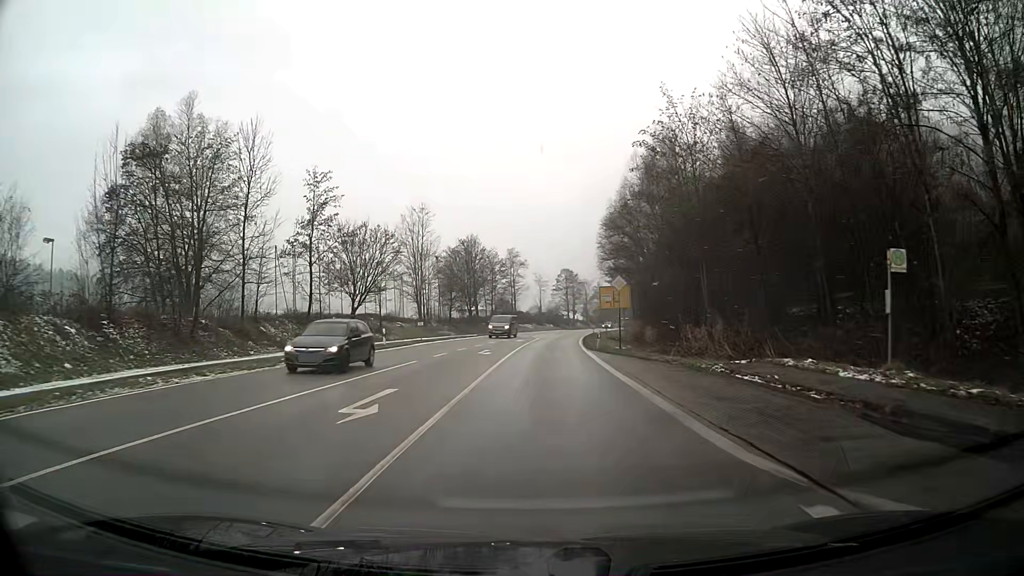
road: primary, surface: asphalt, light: Day
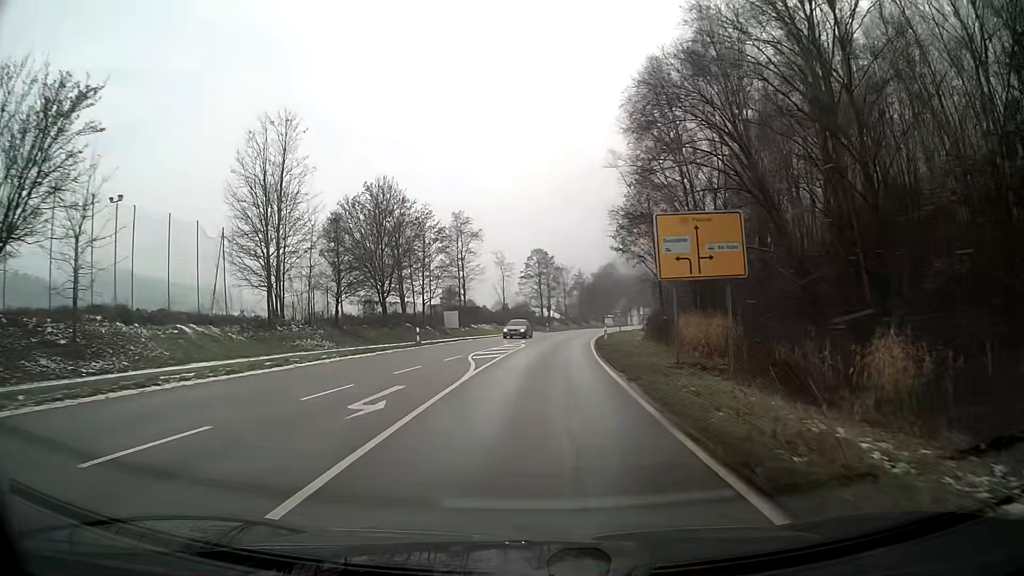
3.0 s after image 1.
(+0.9, +39.4) m; +3°
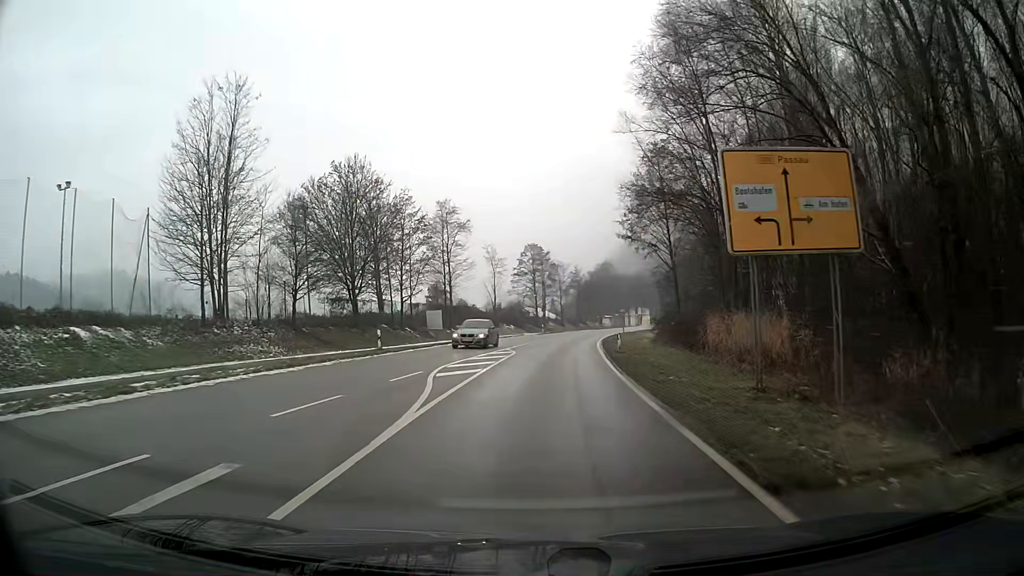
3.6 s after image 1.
(0.0, +8.0) m; +1°
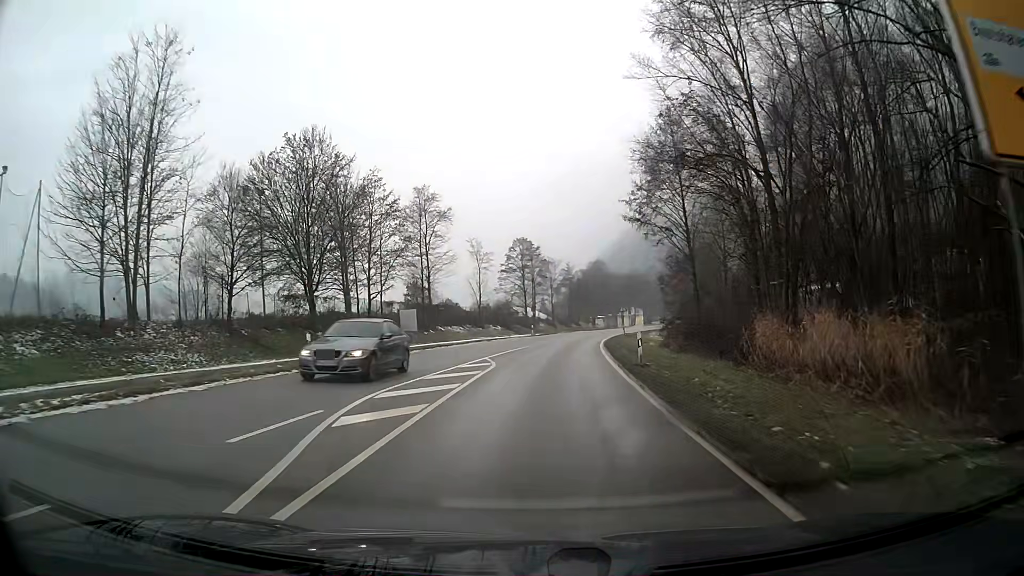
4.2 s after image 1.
(+0.1, +8.0) m; +1°
